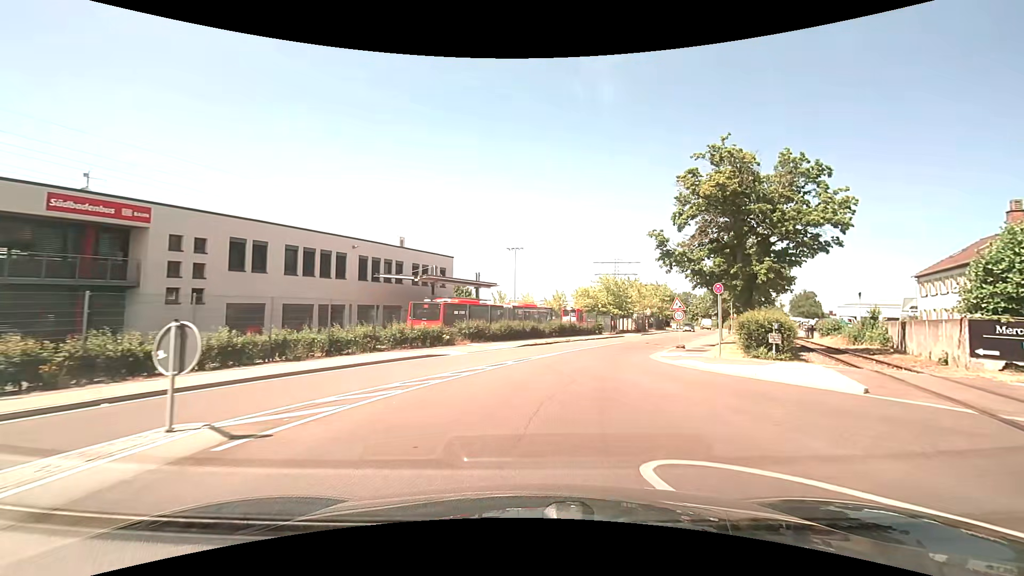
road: unclassified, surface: asphalt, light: Day
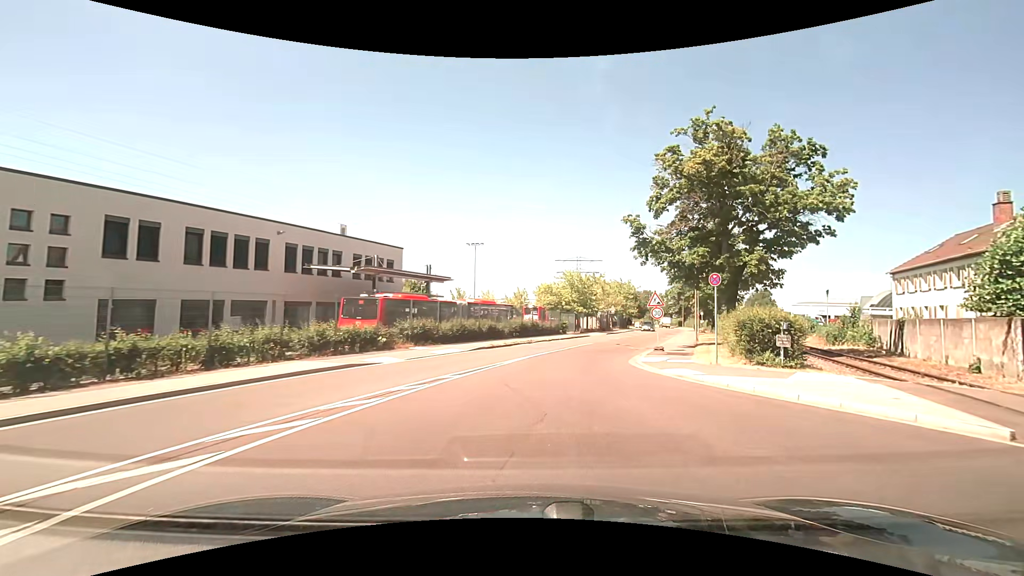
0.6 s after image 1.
(+0.2, +4.3) m; +5°
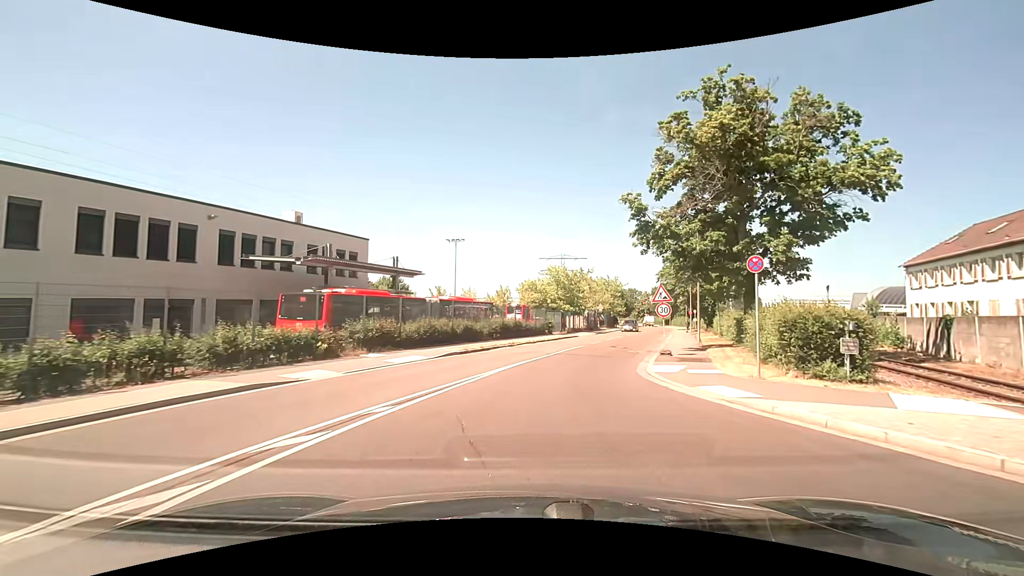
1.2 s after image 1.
(0.0, +4.3) m; +2°
(0, +10) (+2, +20) (+5, +30) (+8, +39) (+11, +49) (+14, +58) (+16, +68) (+19, +77) (+22, +87) (+25, +97) m
